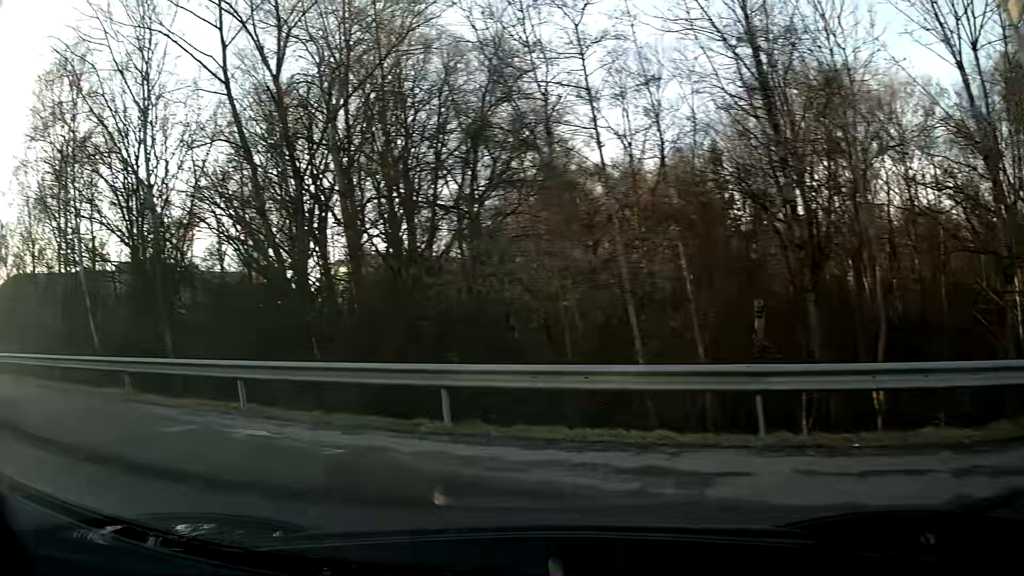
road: service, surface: asphalt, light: Day
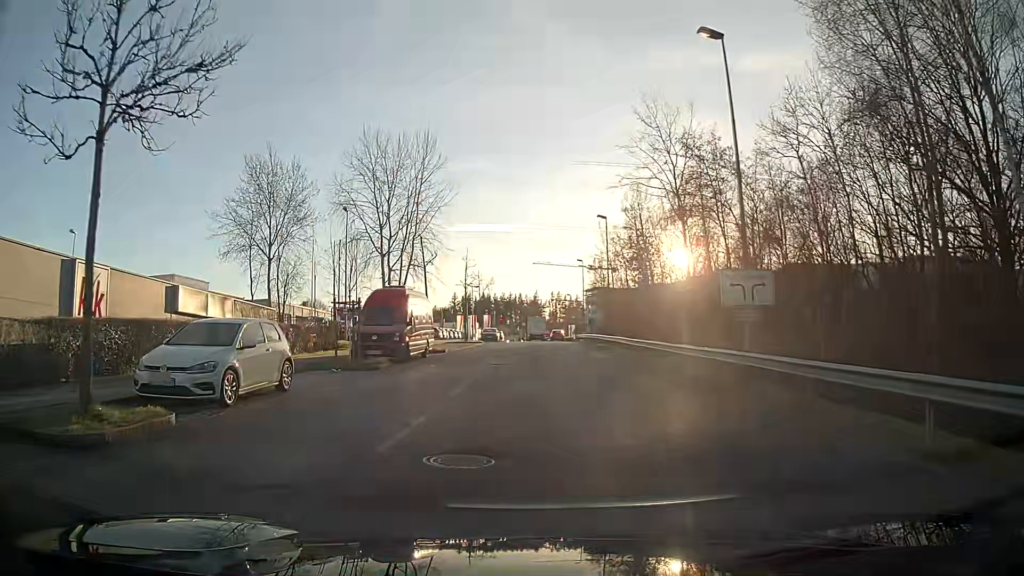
(-9.2, +11.1) m; -56°
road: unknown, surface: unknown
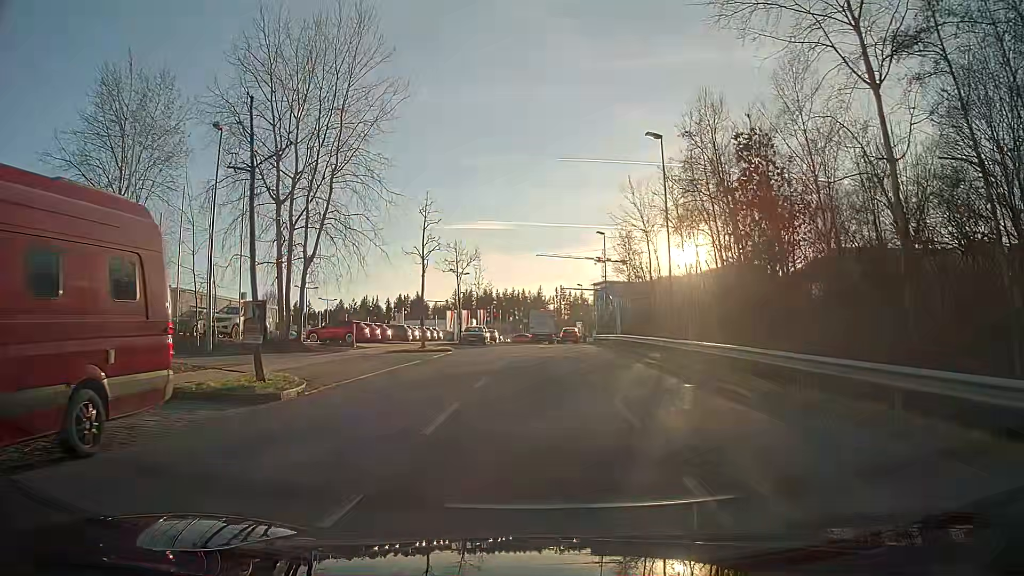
(0.0, +23.1) m; -1°
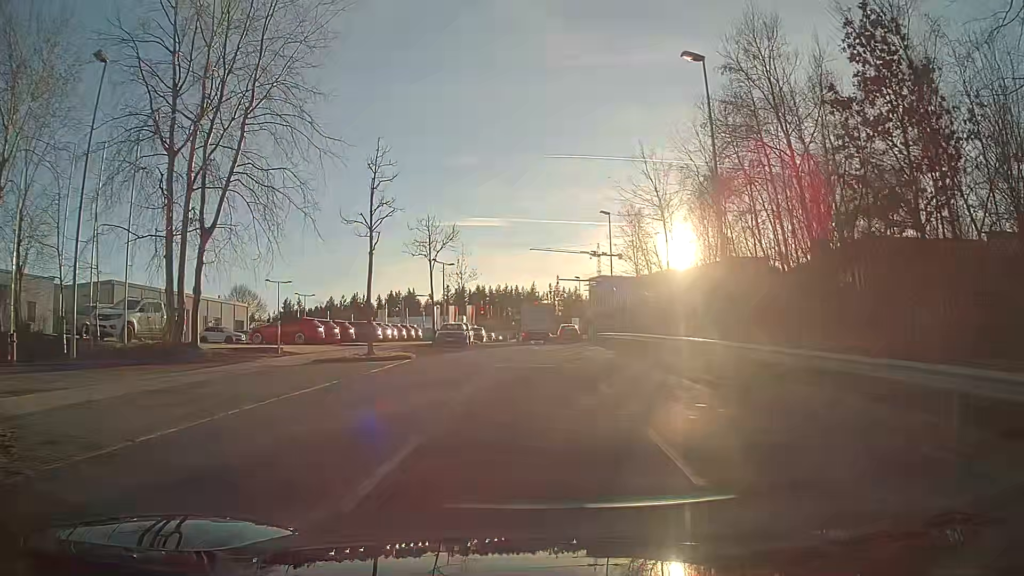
(+0.1, +9.5) m; +1°
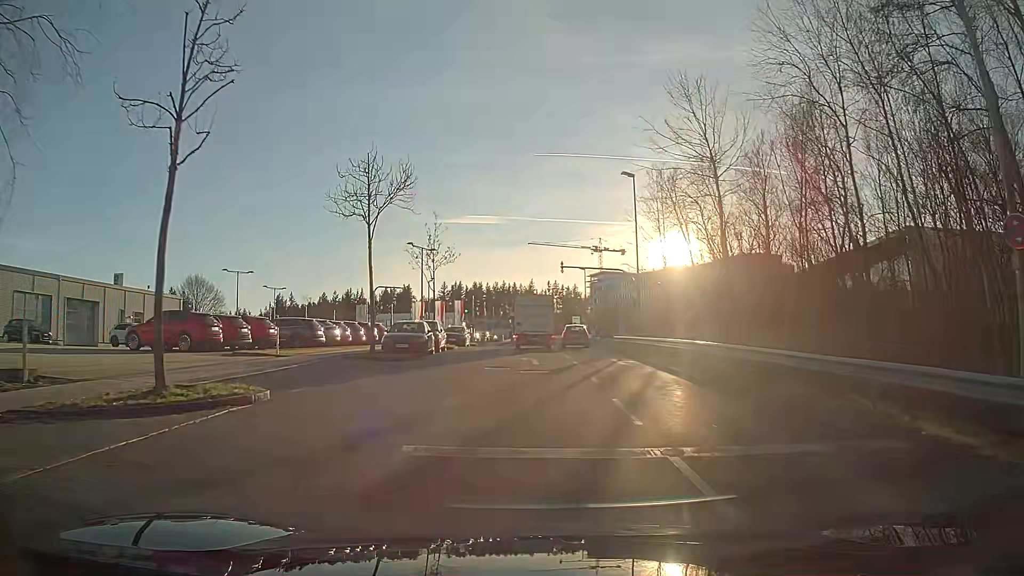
(0.0, +13.8) m; 0°
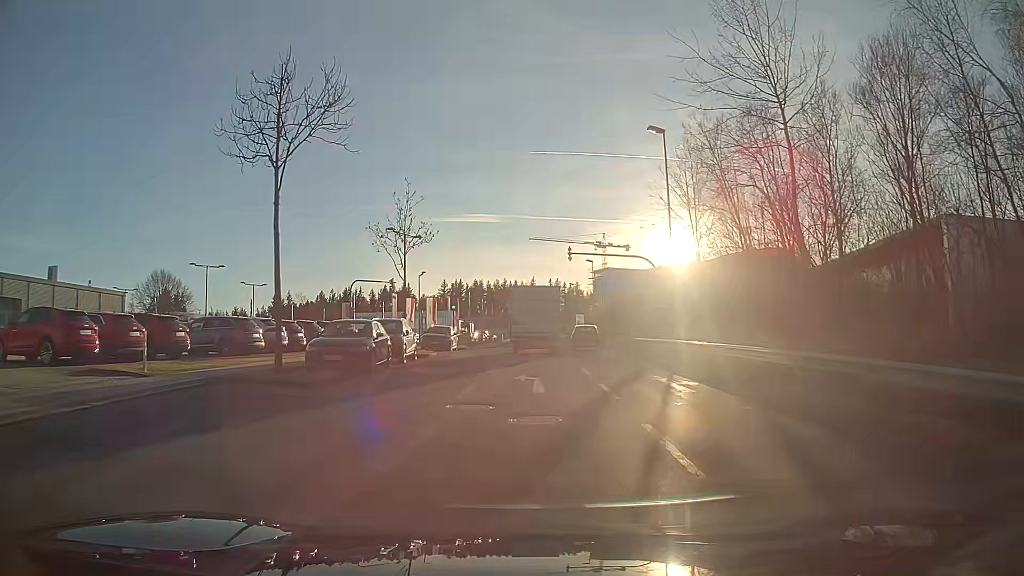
(0.0, +9.1) m; 0°
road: residential
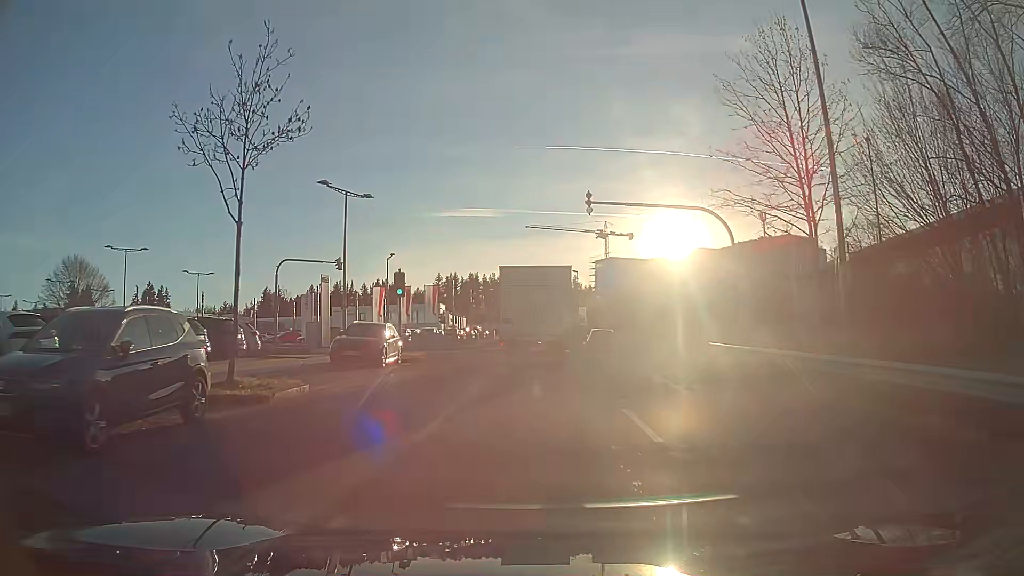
(0.0, +16.7) m; 0°
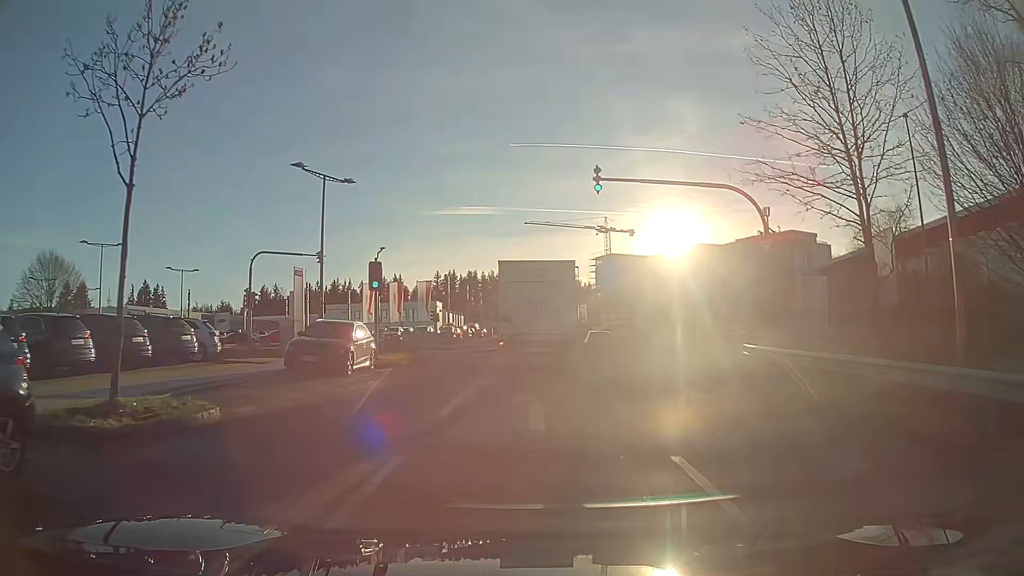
(0.0, +4.0) m; 0°
(0, +10) (0, +20) (0, +30) (-2, +40) (-9, +47) (-18, +52) (-26, +57) (-35, +62) (-44, +67) (-53, +72) m
